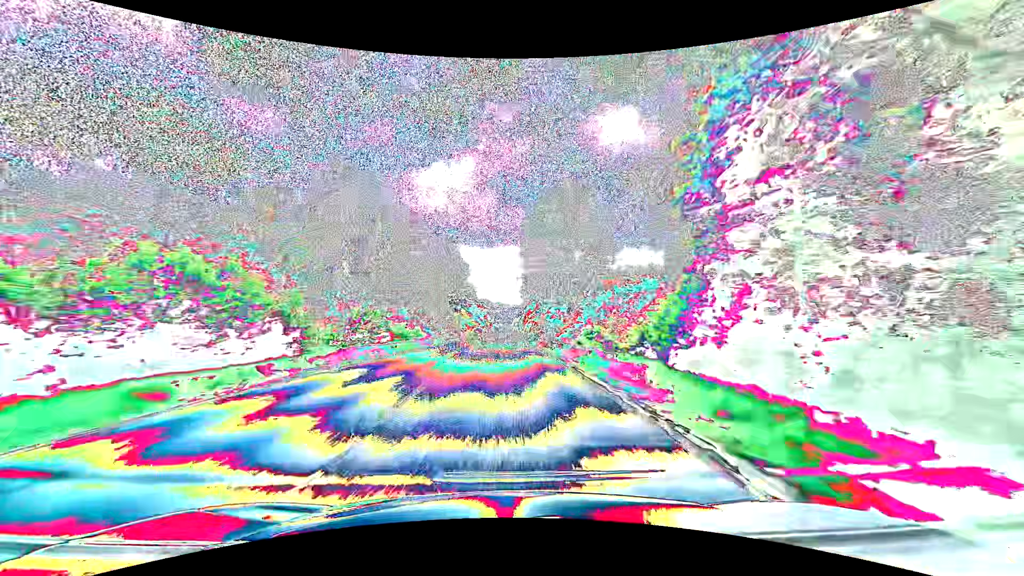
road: primary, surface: asphalt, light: Day
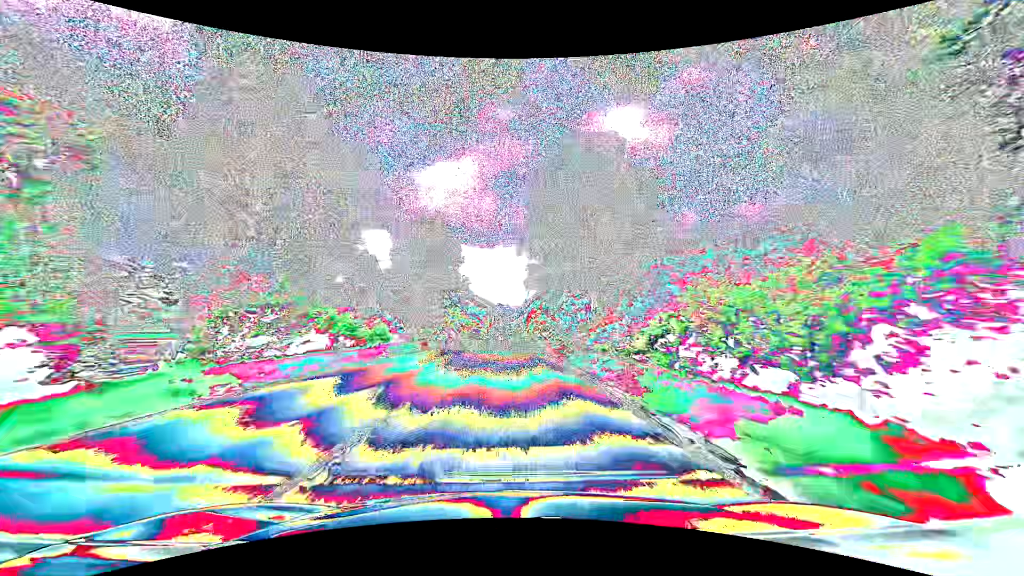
(-0.1, +15.8) m; 0°
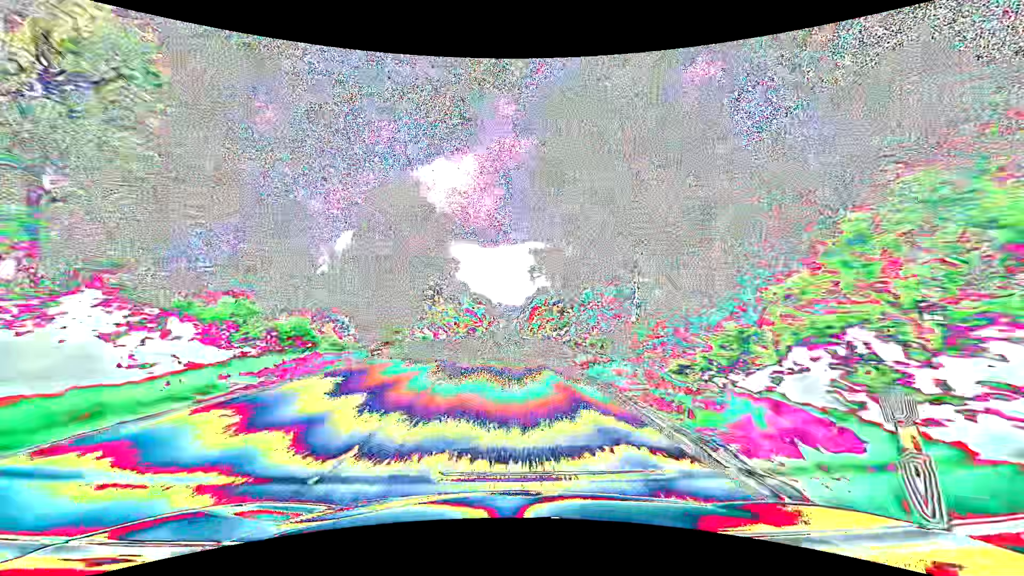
(0.0, +15.8) m; 0°
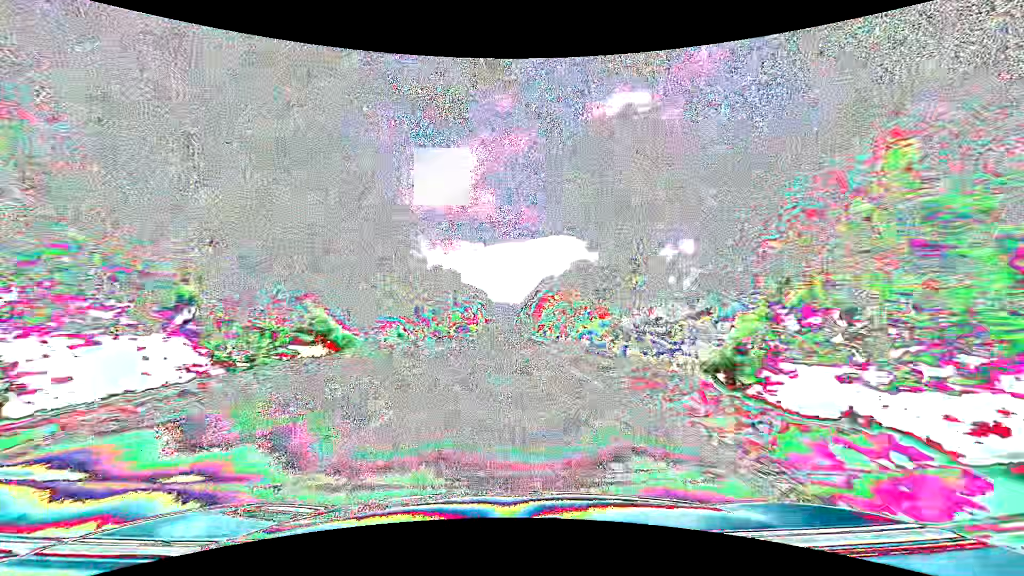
(-0.1, +31.6) m; 0°
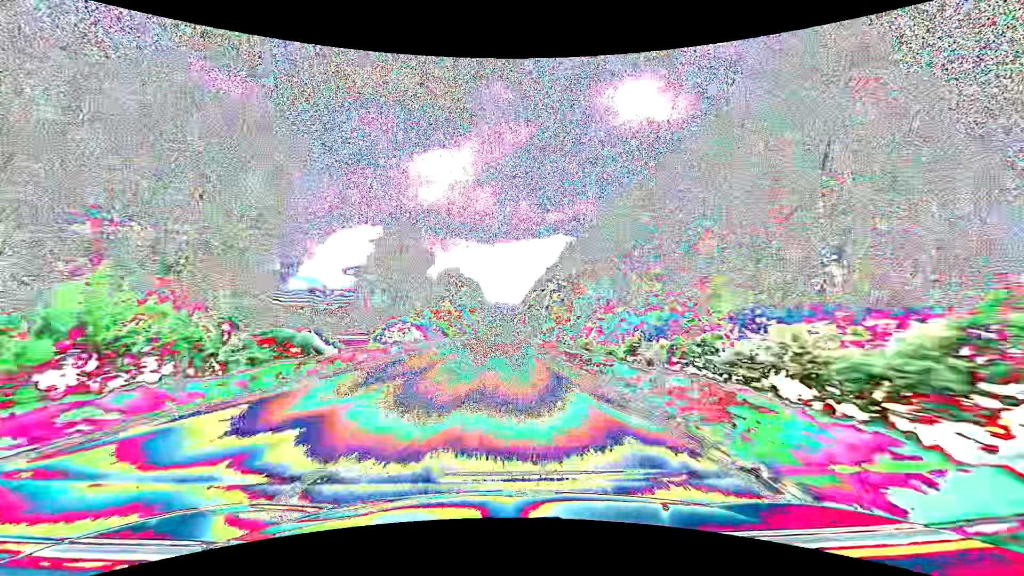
(+0.1, +63.3) m; 0°
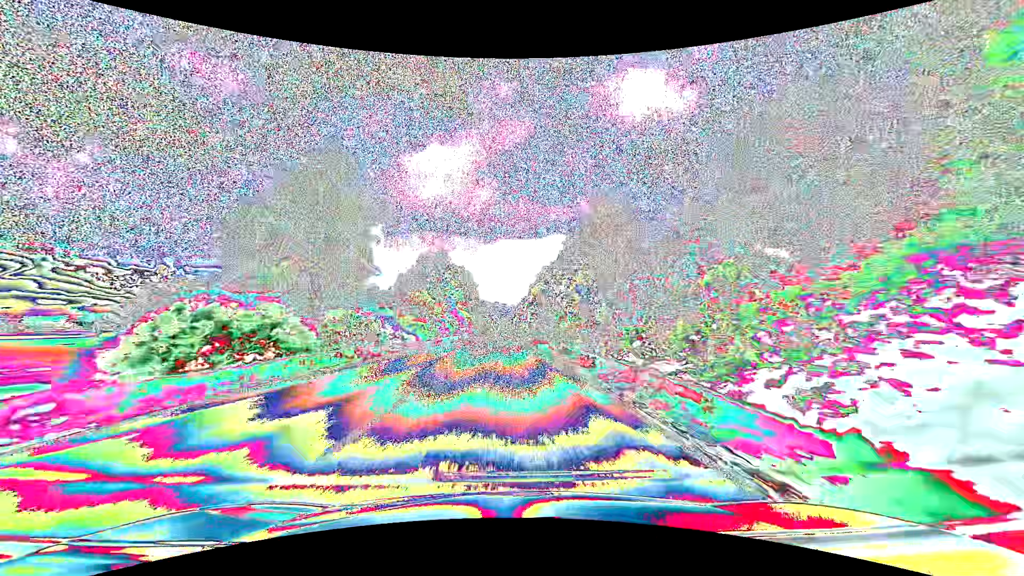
(+0.1, +31.7) m; 0°
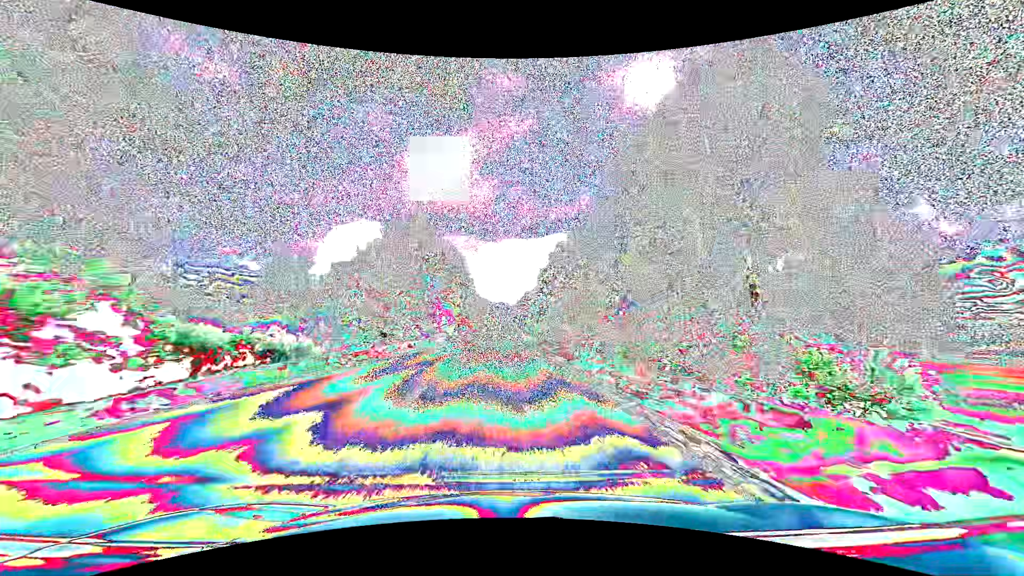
(-0.1, +31.7) m; 0°
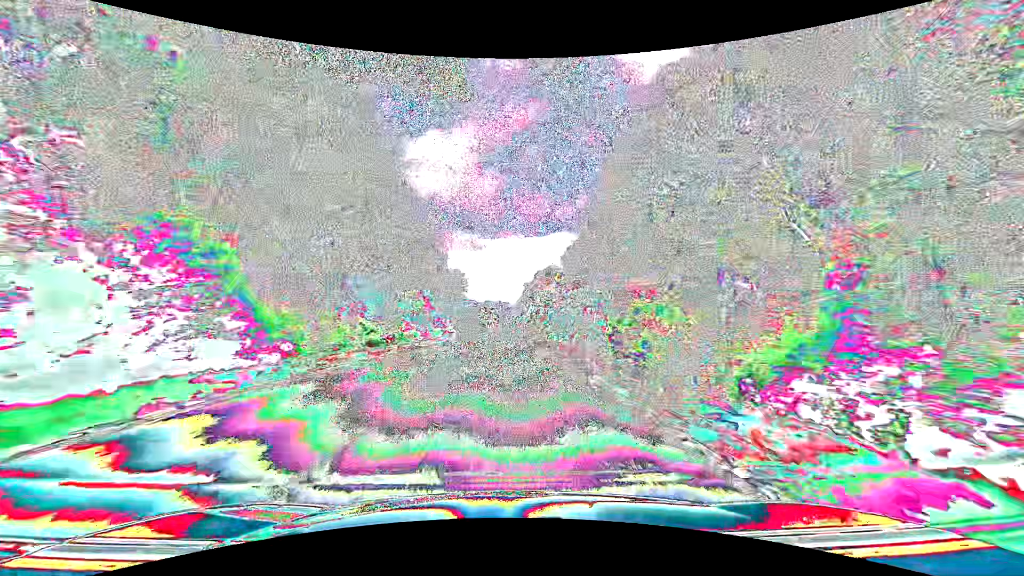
(+0.1, +79.3) m; 0°
